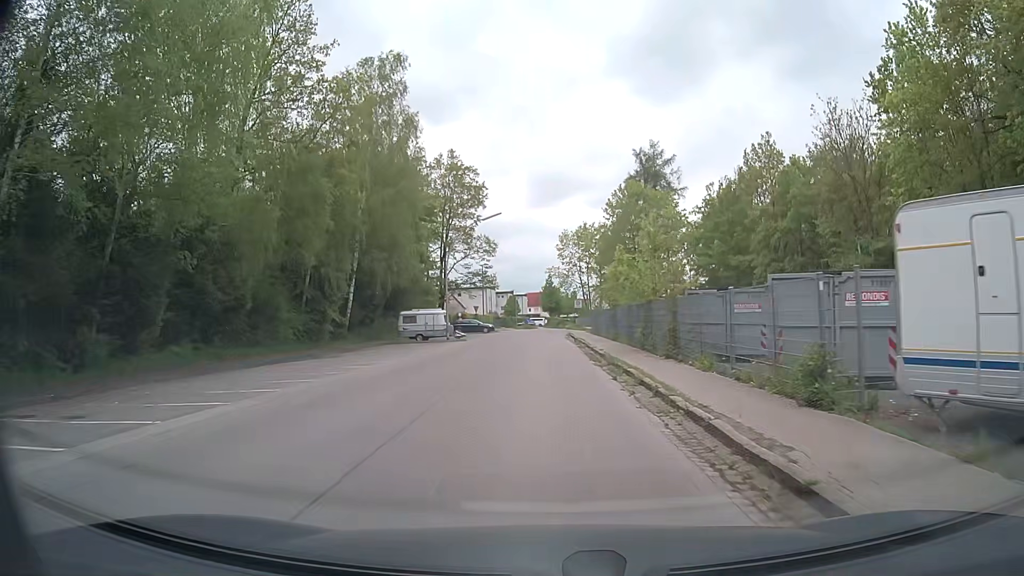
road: residential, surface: asphalt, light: Day
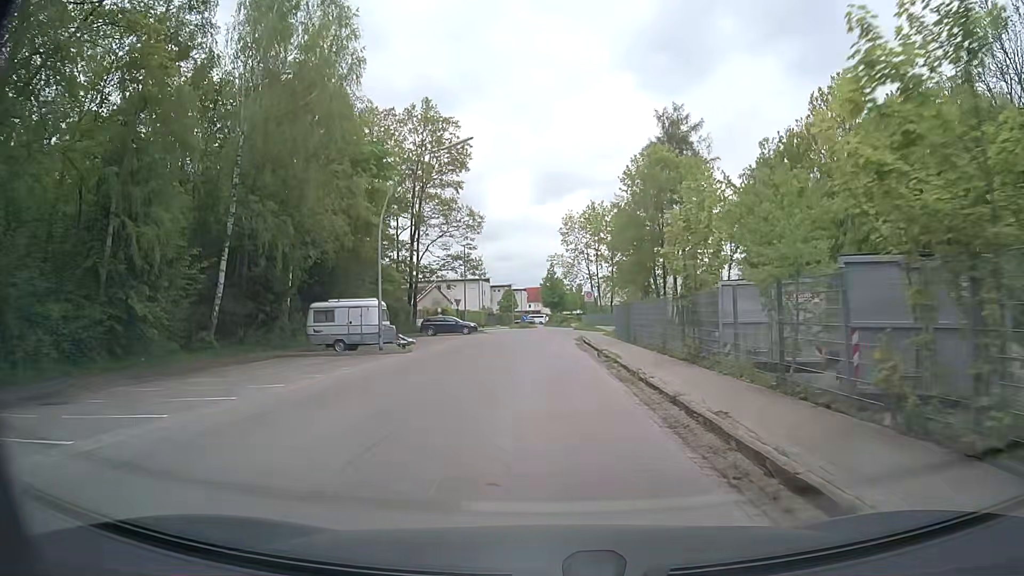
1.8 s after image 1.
(0.0, +17.9) m; 0°
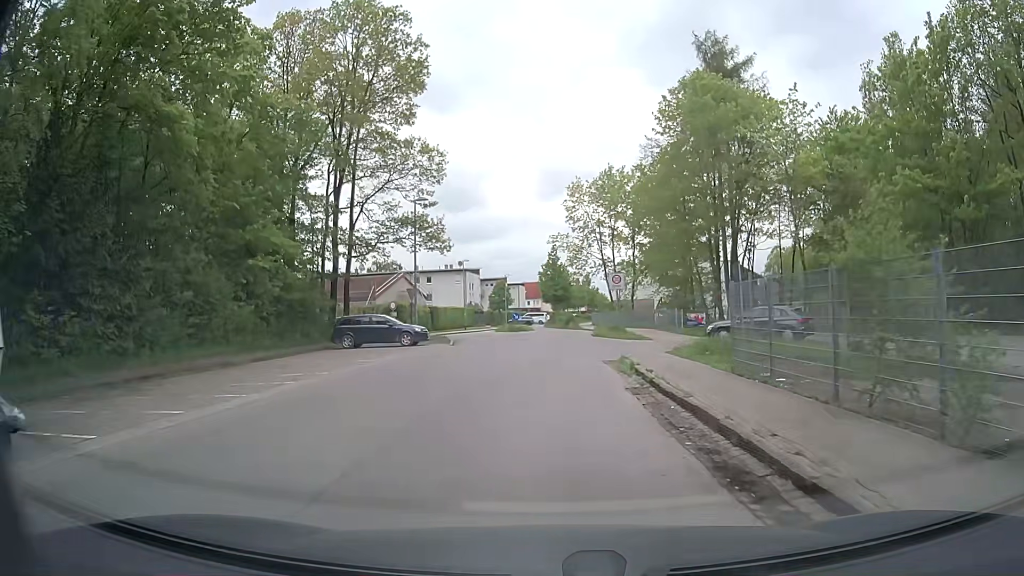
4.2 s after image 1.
(+0.2, +22.1) m; 0°
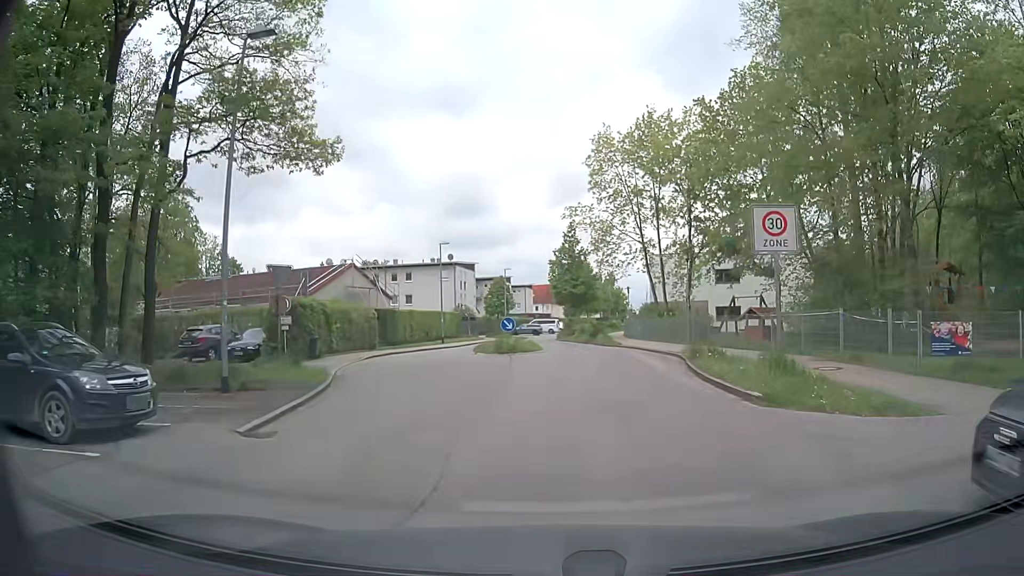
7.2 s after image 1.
(-0.4, +23.1) m; -2°
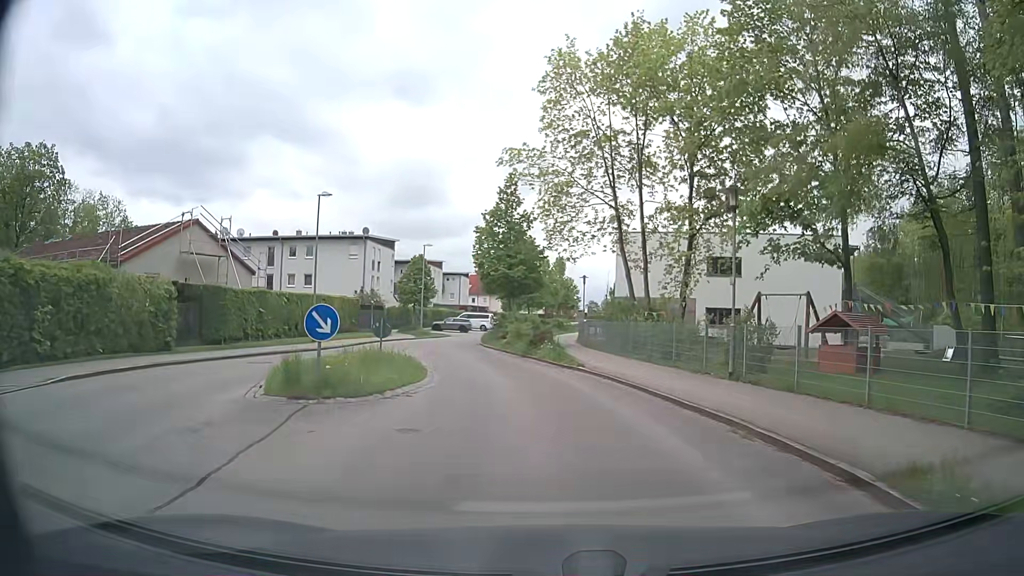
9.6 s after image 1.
(+1.2, +17.0) m; +6°
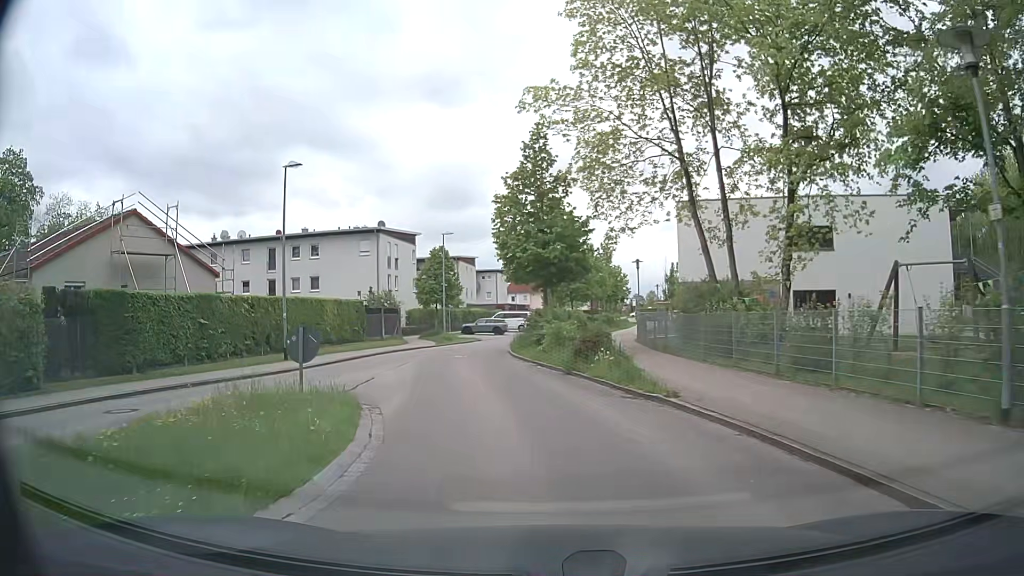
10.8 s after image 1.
(-0.1, +9.2) m; -4°
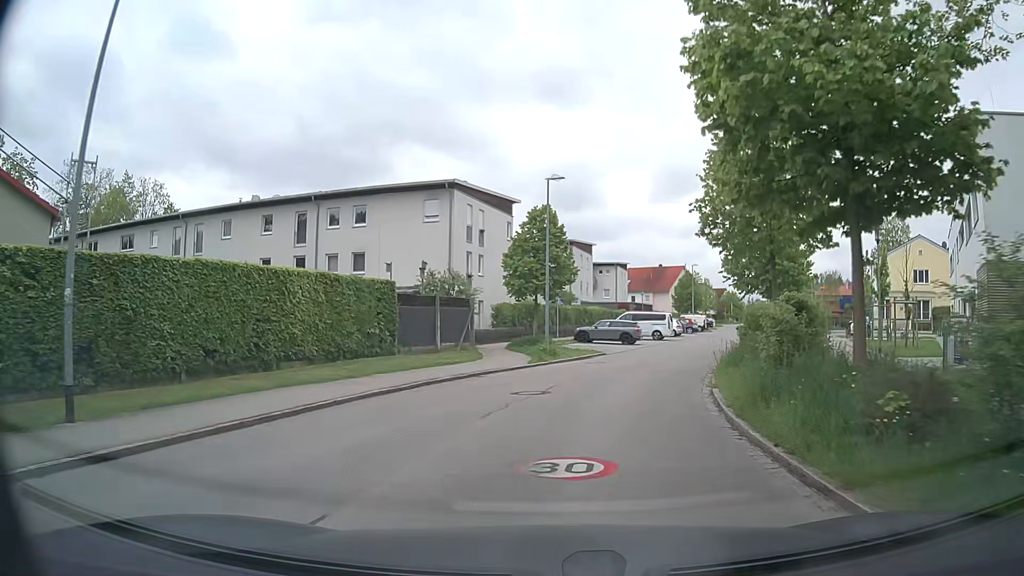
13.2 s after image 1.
(-2.1, +18.5) m; -9°
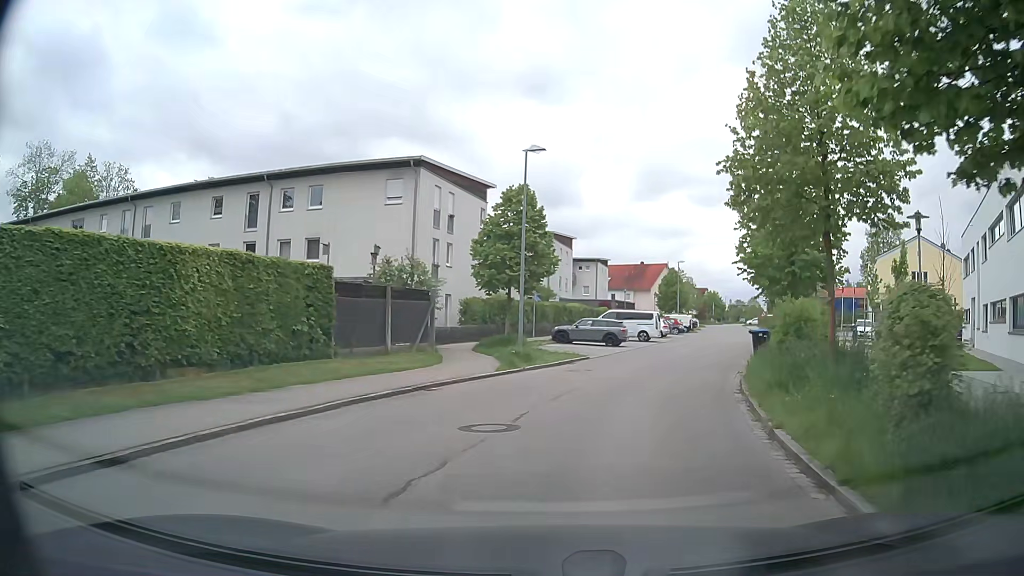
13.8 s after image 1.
(+0.1, +4.4) m; +2°
(+1, +10) (+3, +20) (+7, +29) (+10, +38) (+14, +48) (+17, +57) (+19, +67) (+22, +77) (+25, +86) (+27, +96) m
